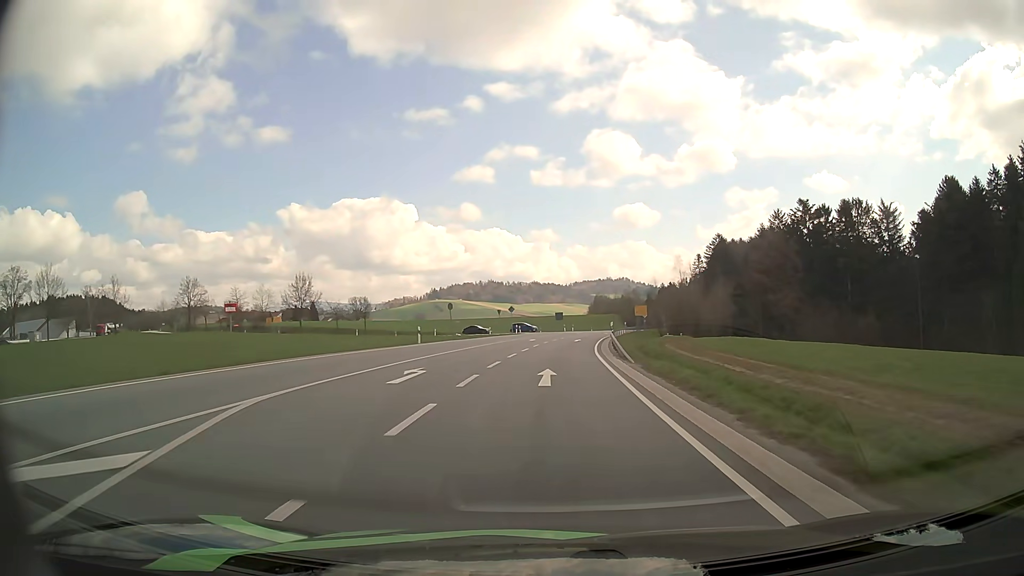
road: secondary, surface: asphalt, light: Day
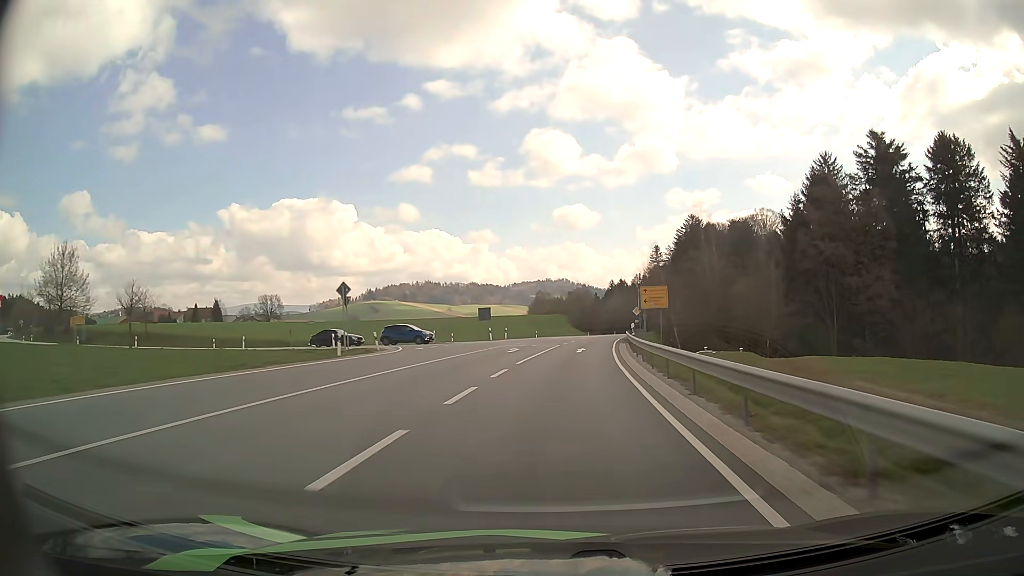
(+2.2, +50.6) m; +5°
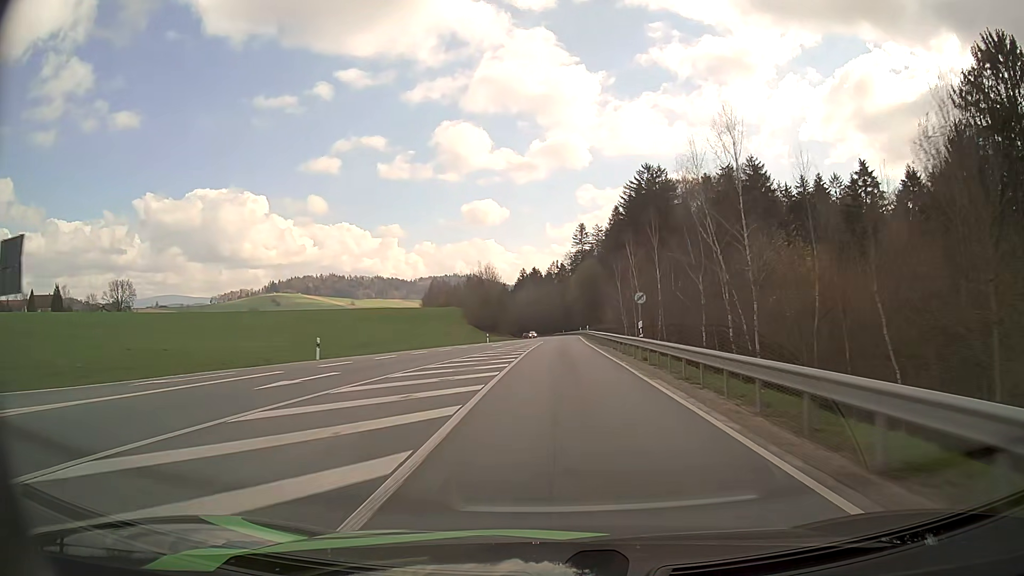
(+4.7, +65.8) m; +8°
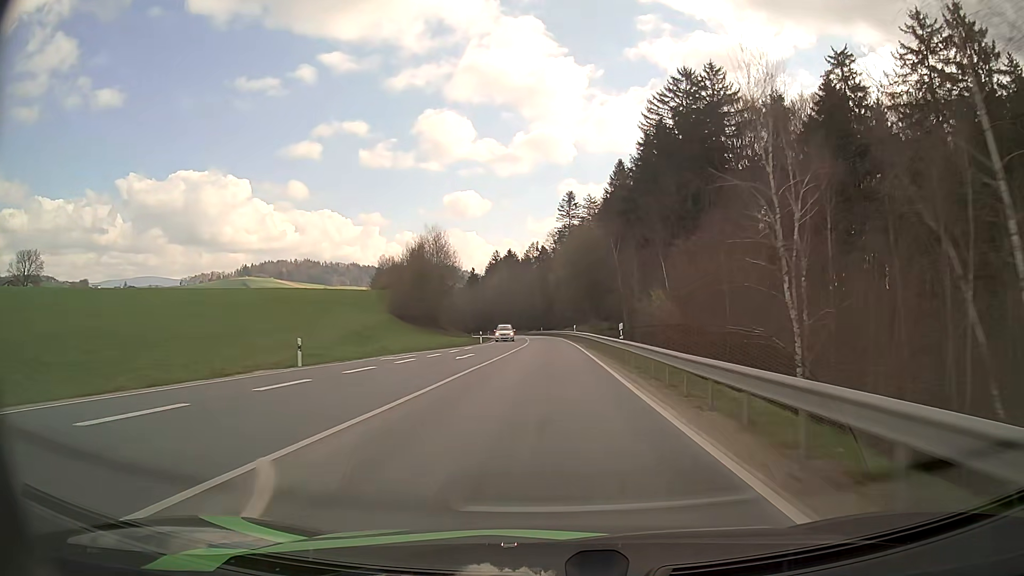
(+1.3, +56.0) m; +2°
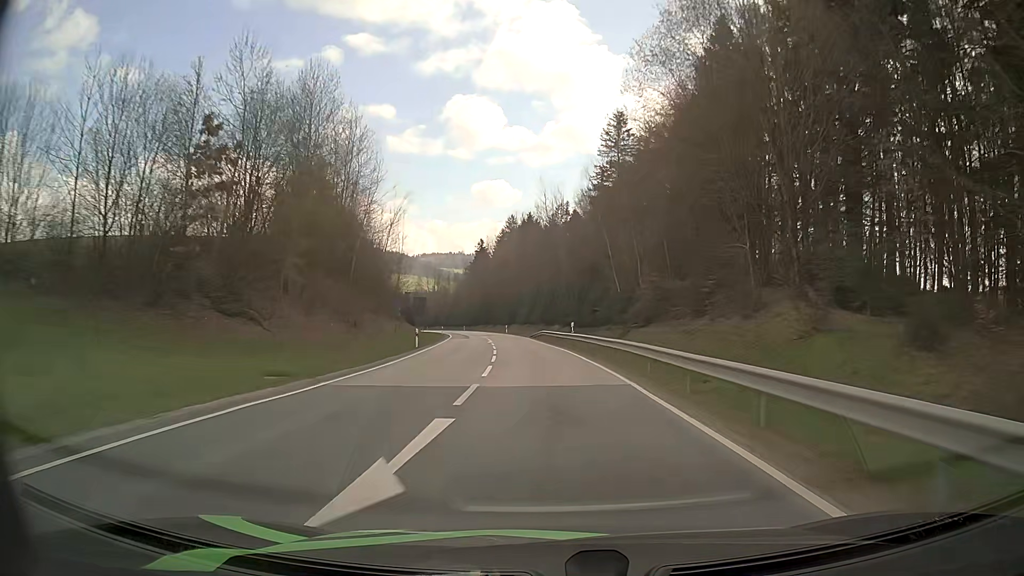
(-0.5, +72.5) m; -2°
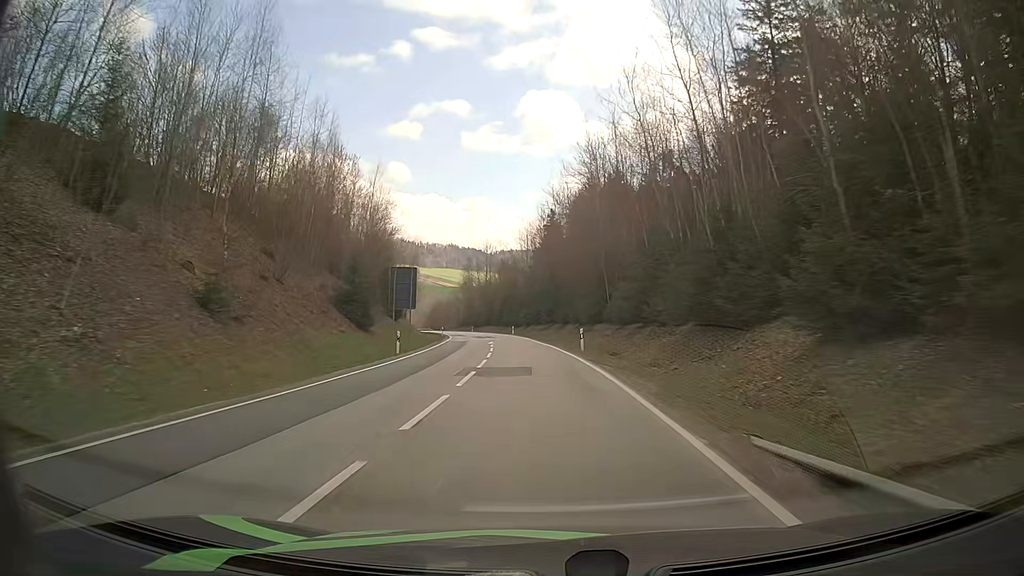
(-3.2, +56.5) m; -7°
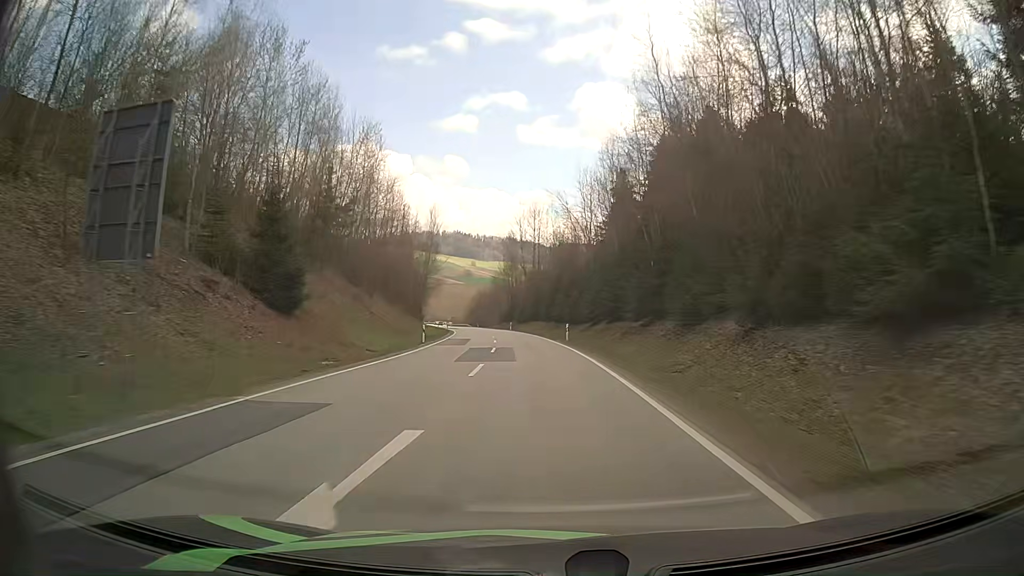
(-1.6, +41.0) m; -4°
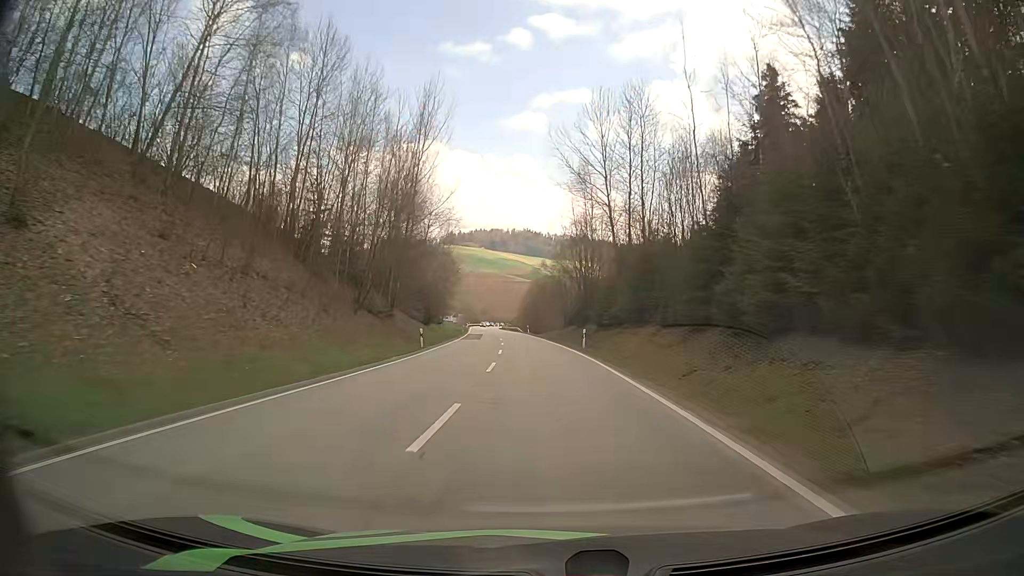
(-3.3, +55.1) m; -6°
(0, +10) (0, +20) (-1, +30) (-1, +40) (-2, +50) (-2, +60) (-3, +70) (-4, +80) (-5, +90) (-6, +100) m
